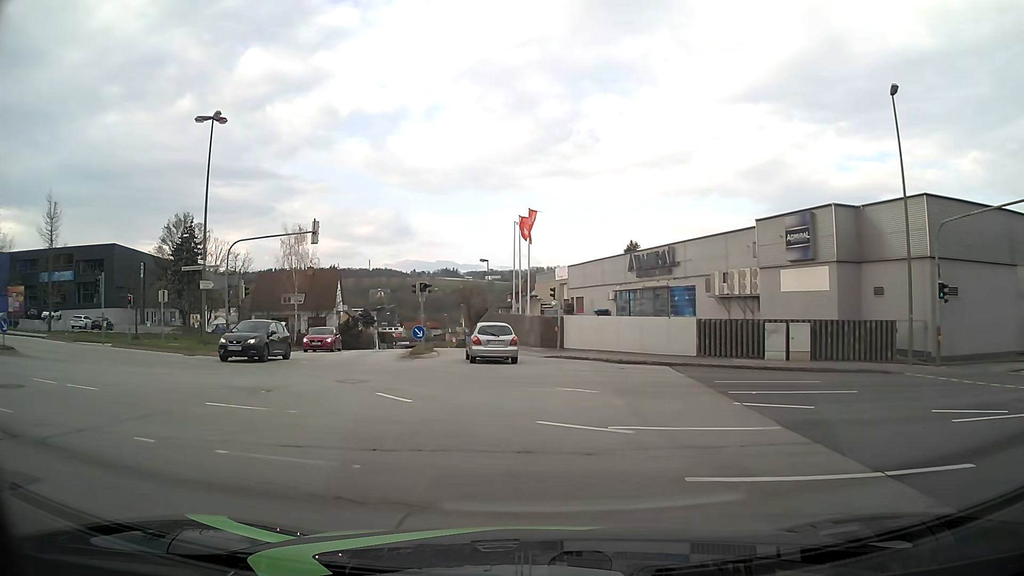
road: residential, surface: asphalt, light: Day
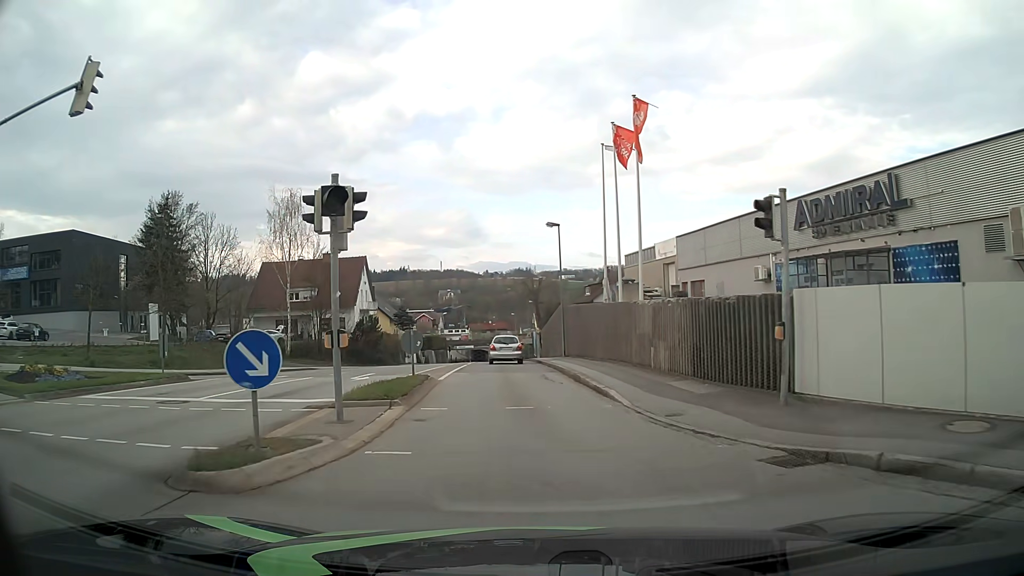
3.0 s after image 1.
(-1.1, +22.2) m; -6°
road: tertiary
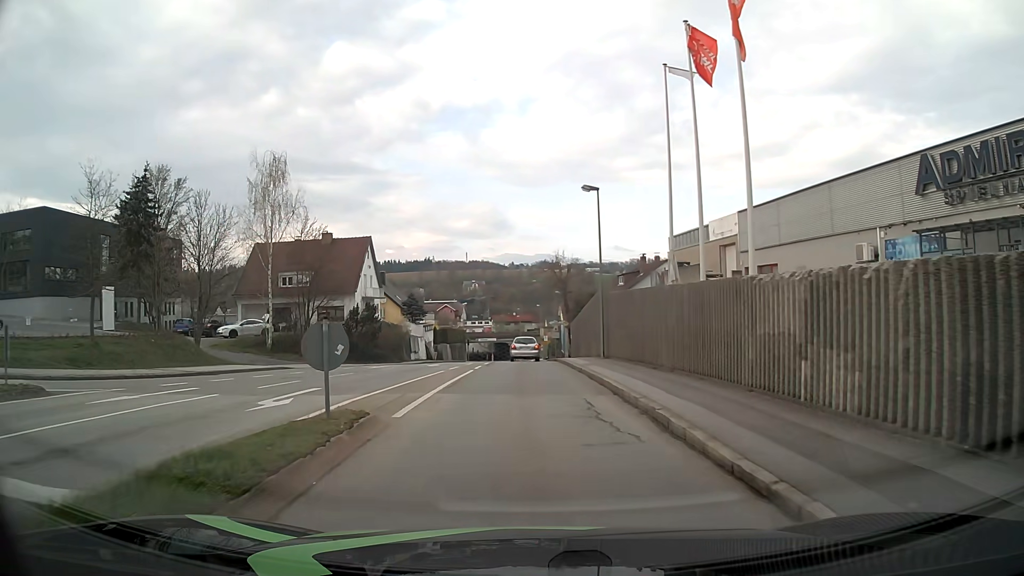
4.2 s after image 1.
(-0.2, +9.0) m; -3°
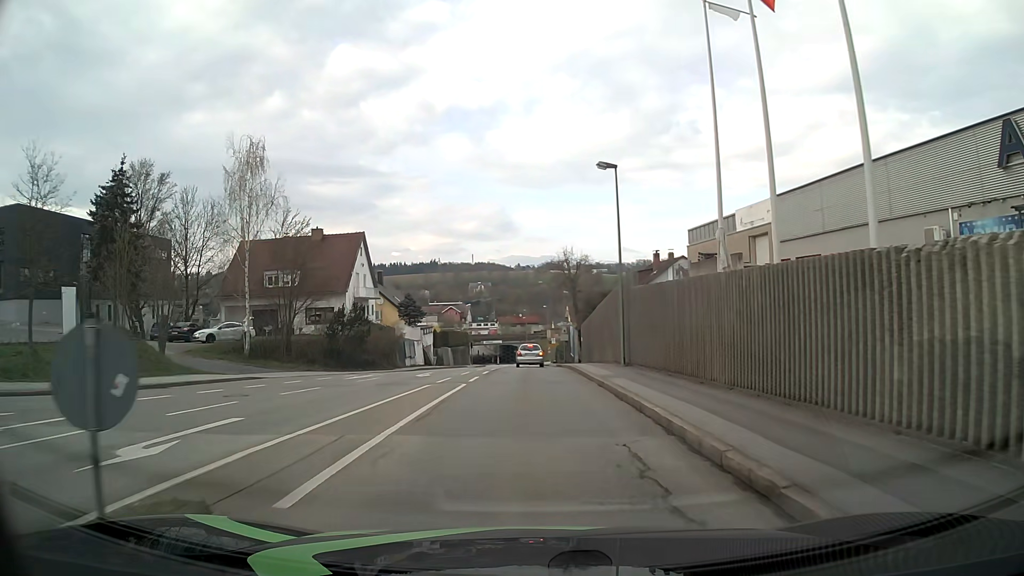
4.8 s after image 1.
(0.0, +4.9) m; 0°
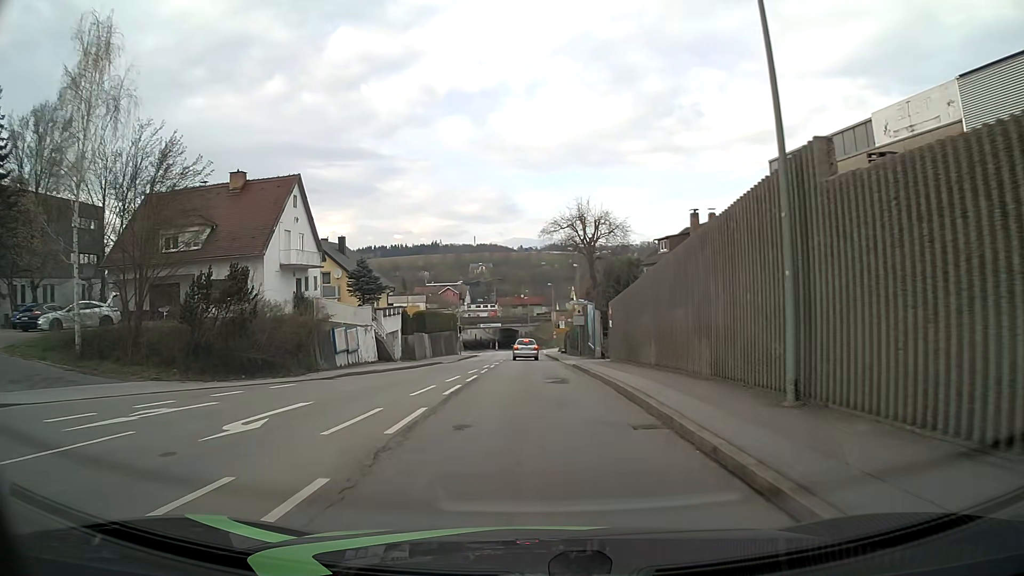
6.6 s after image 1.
(-0.2, +17.5) m; -1°
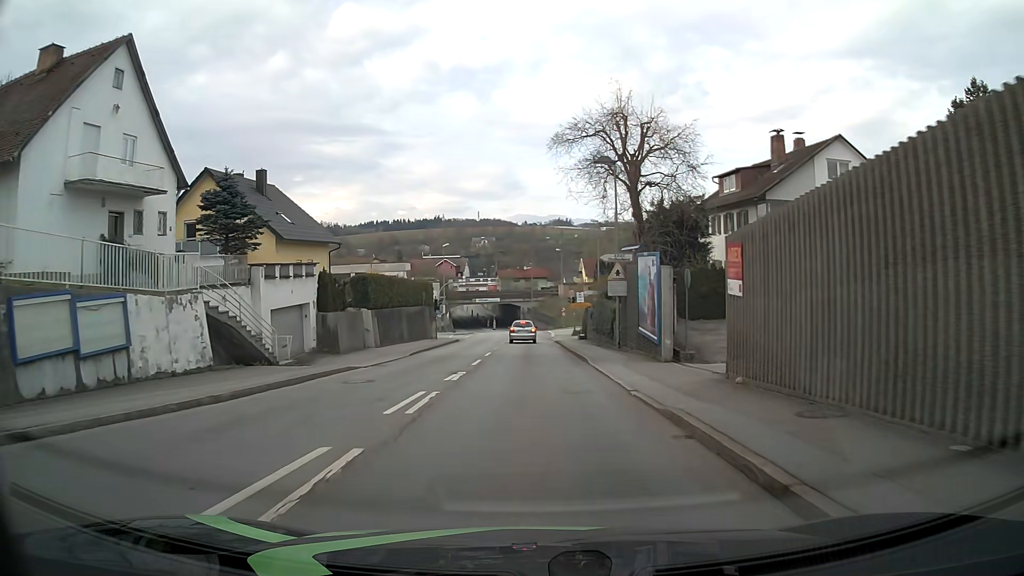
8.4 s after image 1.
(-0.1, +20.3) m; 0°
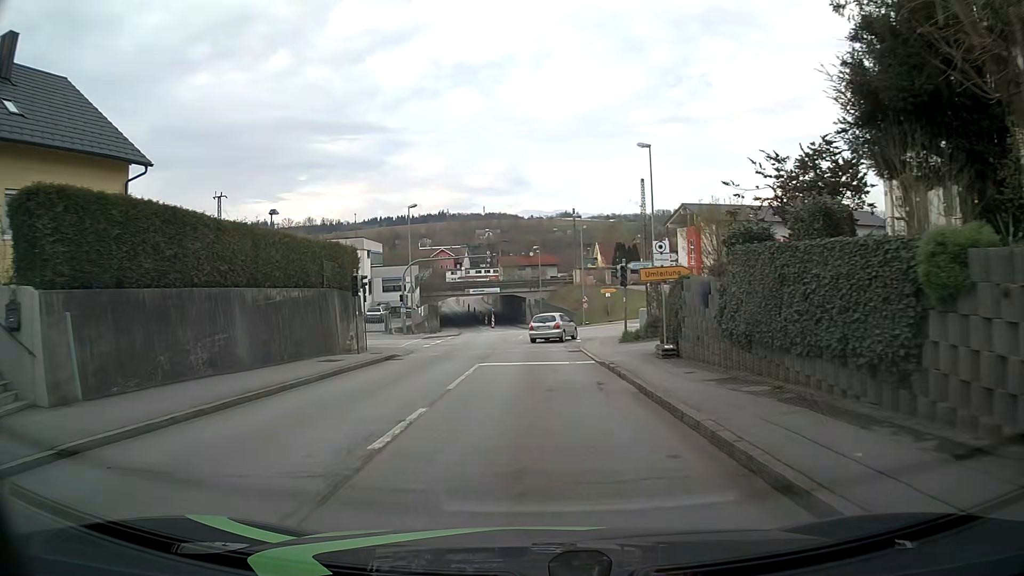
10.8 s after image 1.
(-0.2, +25.4) m; -1°
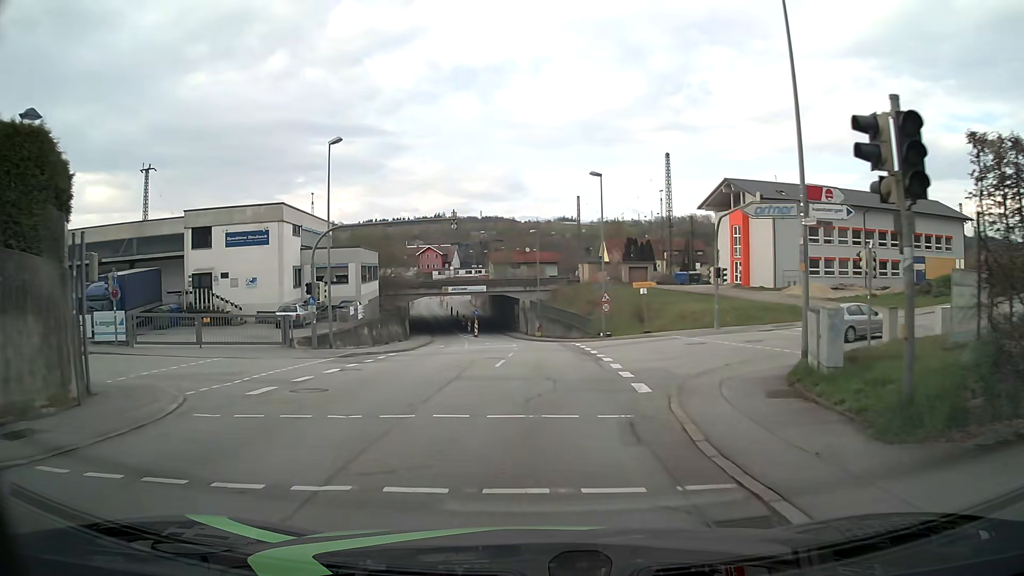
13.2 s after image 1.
(0.0, +20.9) m; 0°
